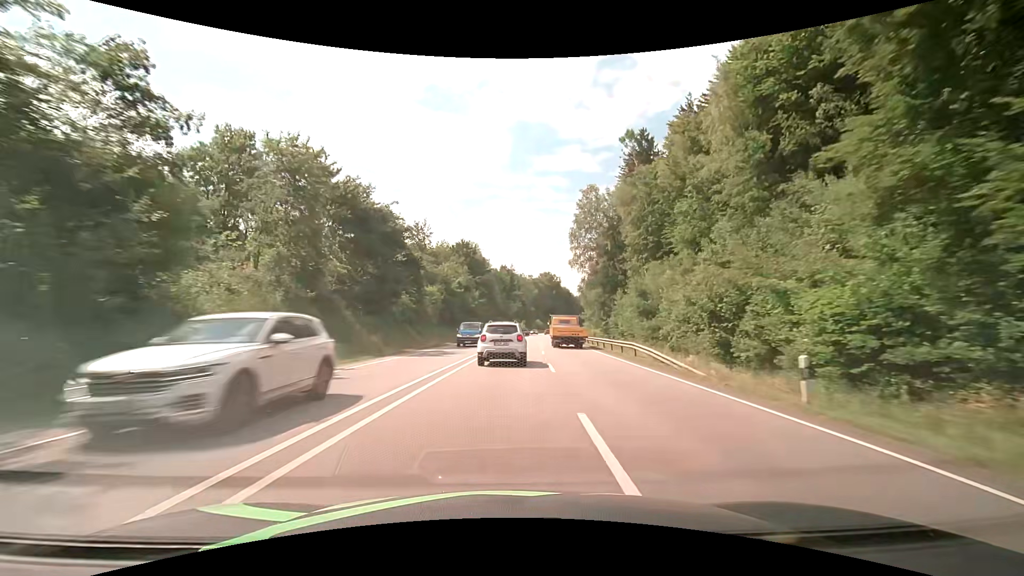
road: primary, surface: asphalt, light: Day
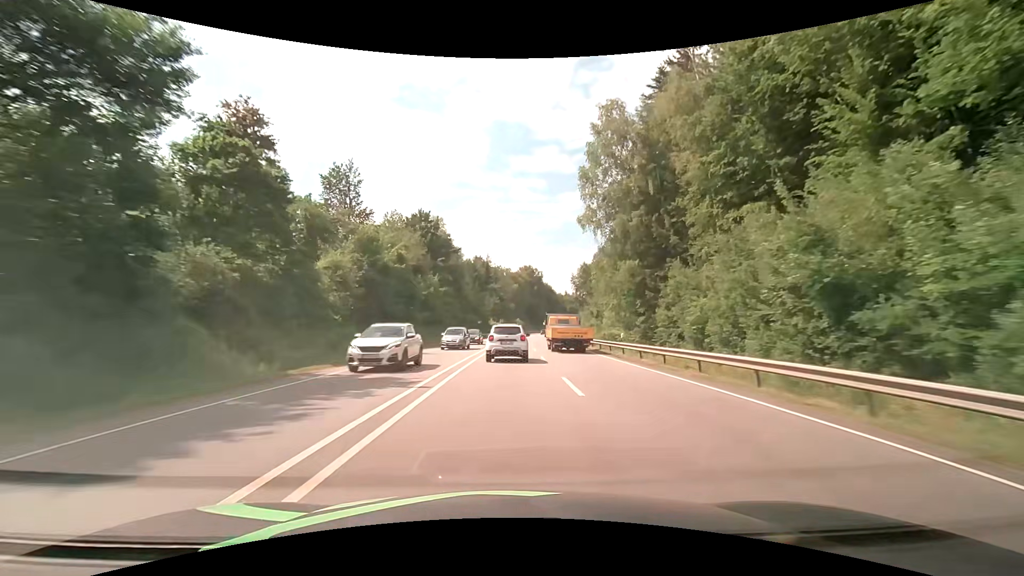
(+0.7, +30.1) m; +3°
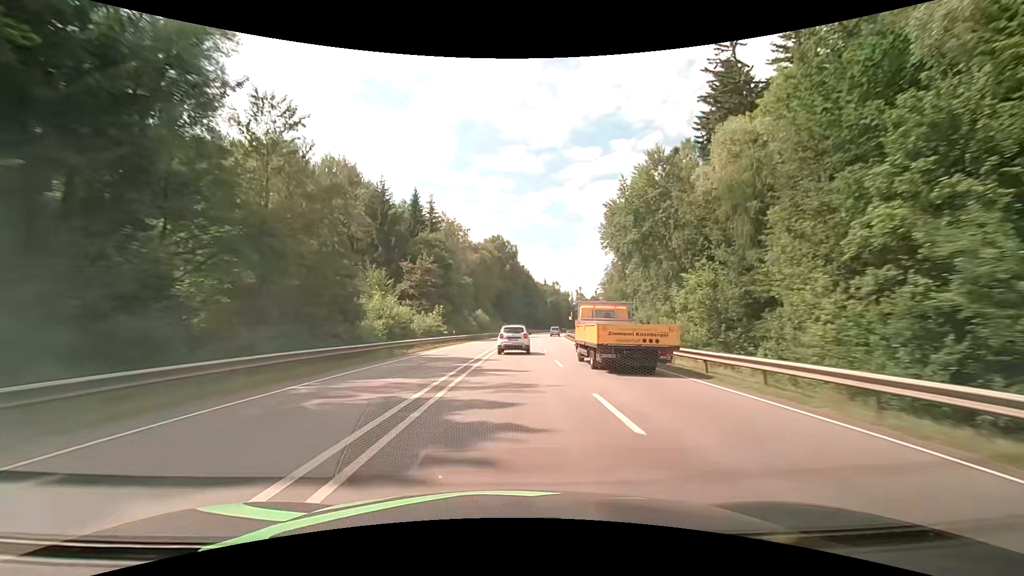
(+2.6, +76.8) m; +4°
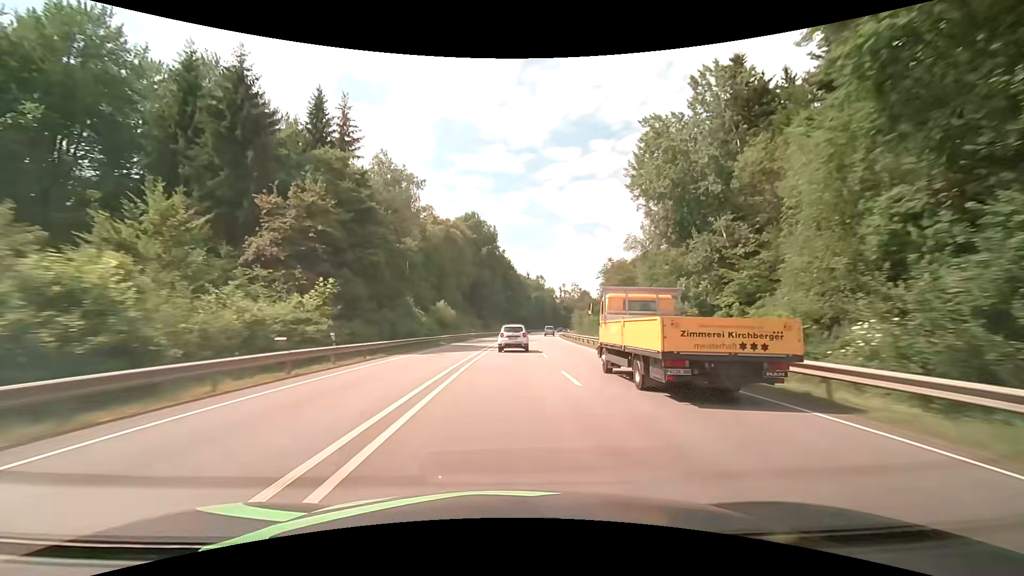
(+0.6, +31.2) m; +2°
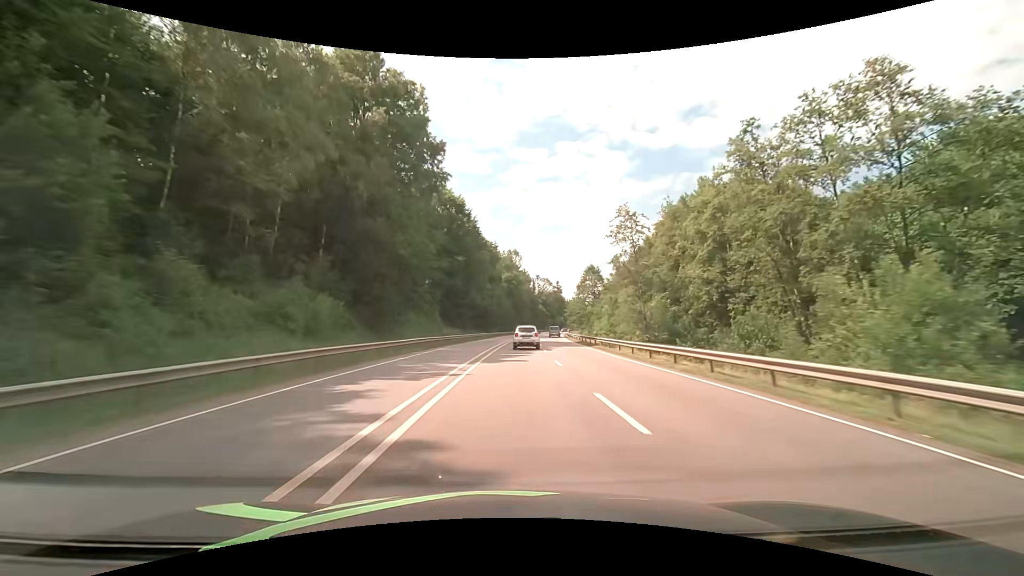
(+2.7, +78.4) m; +4°
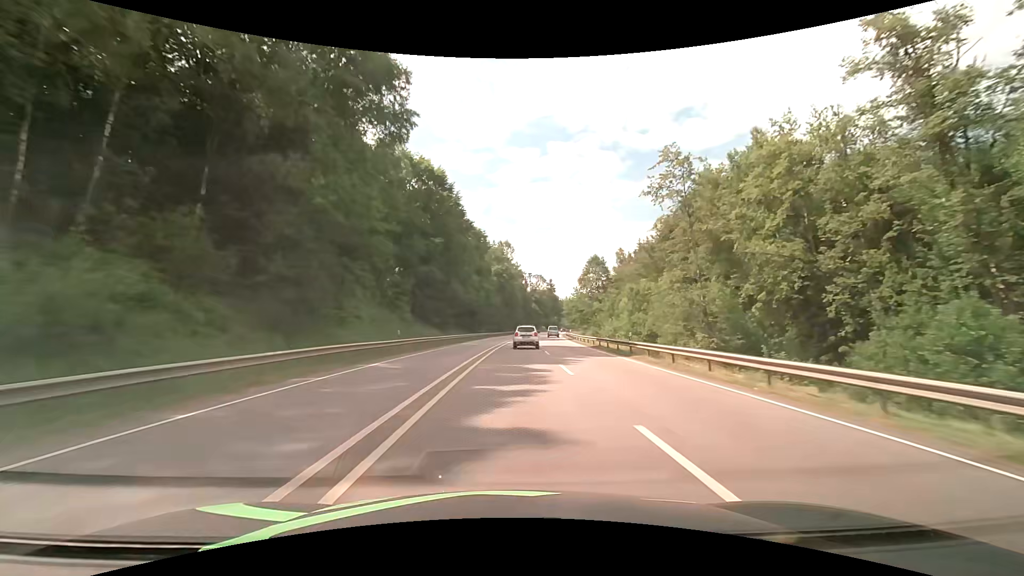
(+0.1, +15.7) m; +1°
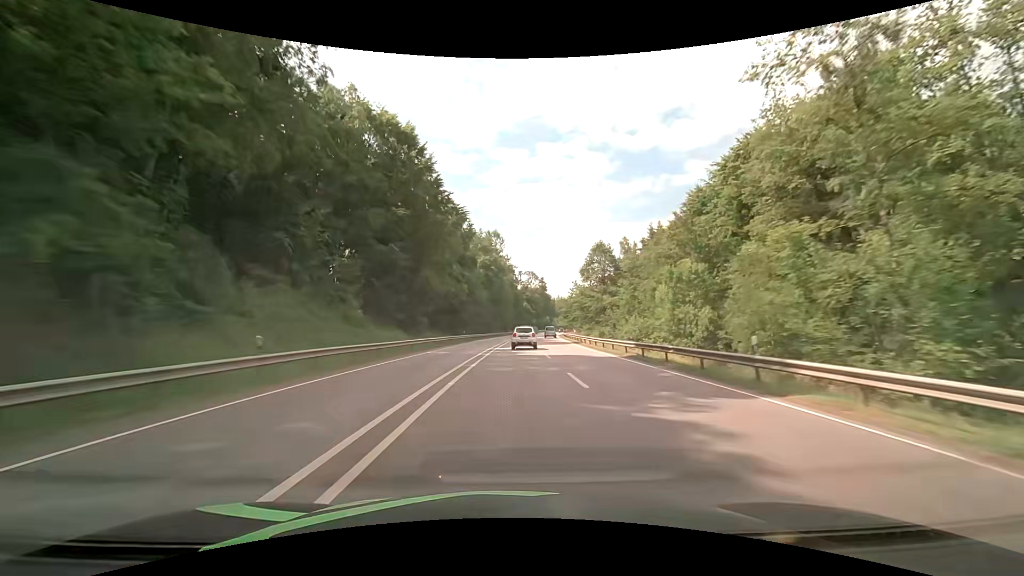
(+0.2, +15.7) m; +1°
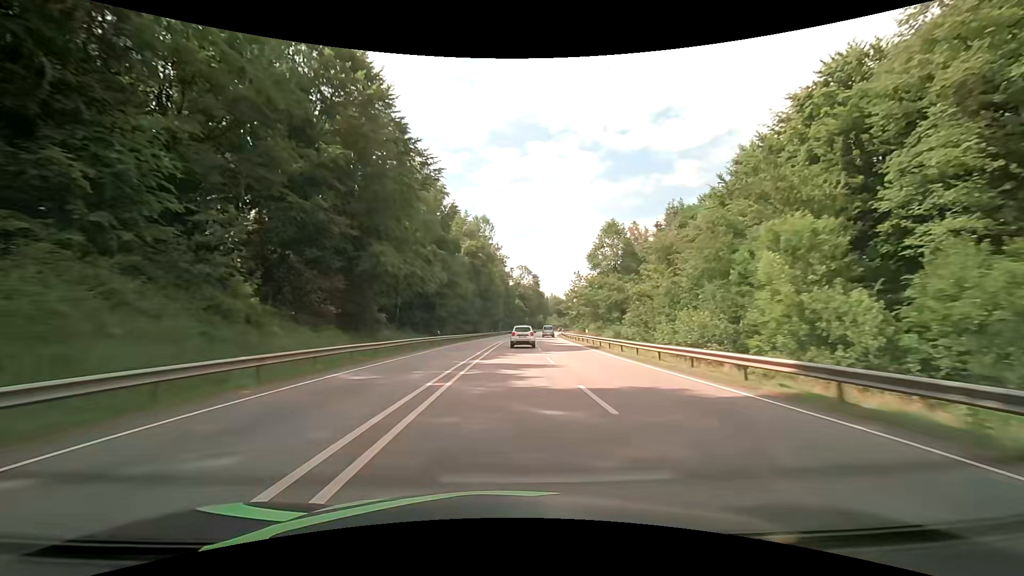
(+0.2, +15.8) m; +1°
(0, +10) (0, +20) (+1, +30) (+1, +40) (+2, +50) (+2, +60) (+3, +70) (+4, +80) (+5, +90) (+6, +100) m
